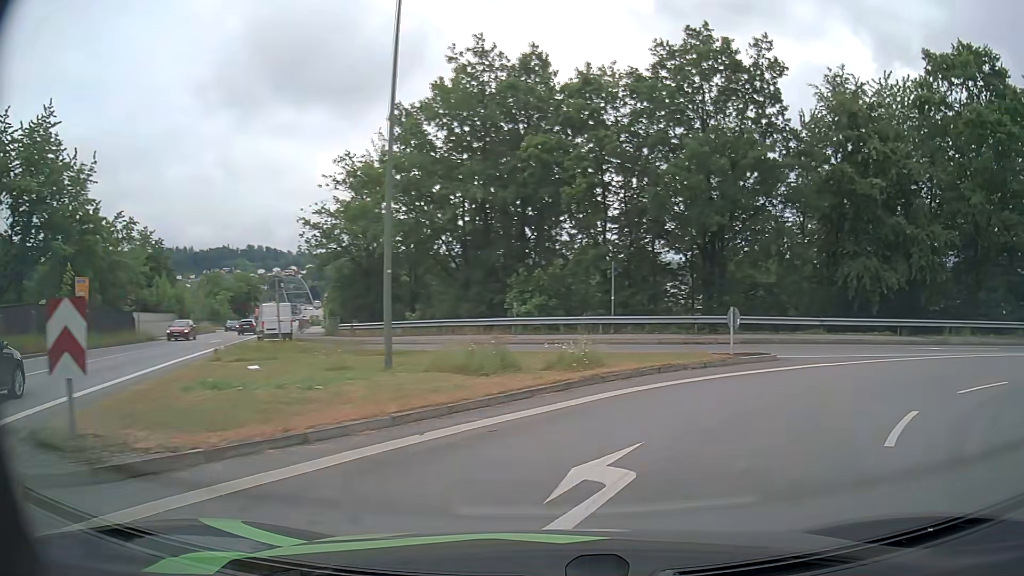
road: primary_link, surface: asphalt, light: Day
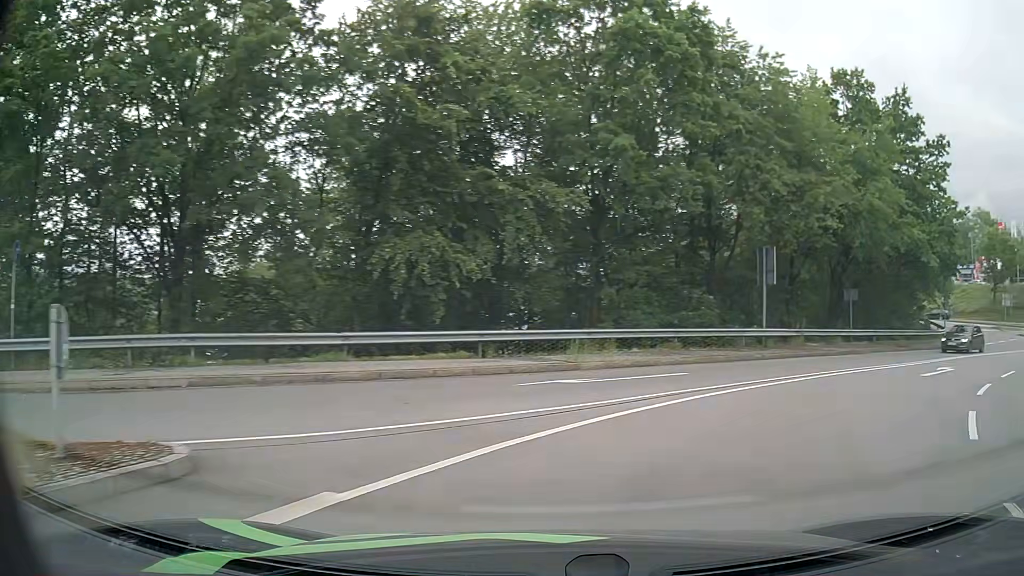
(+4.0, +11.8) m; +40°
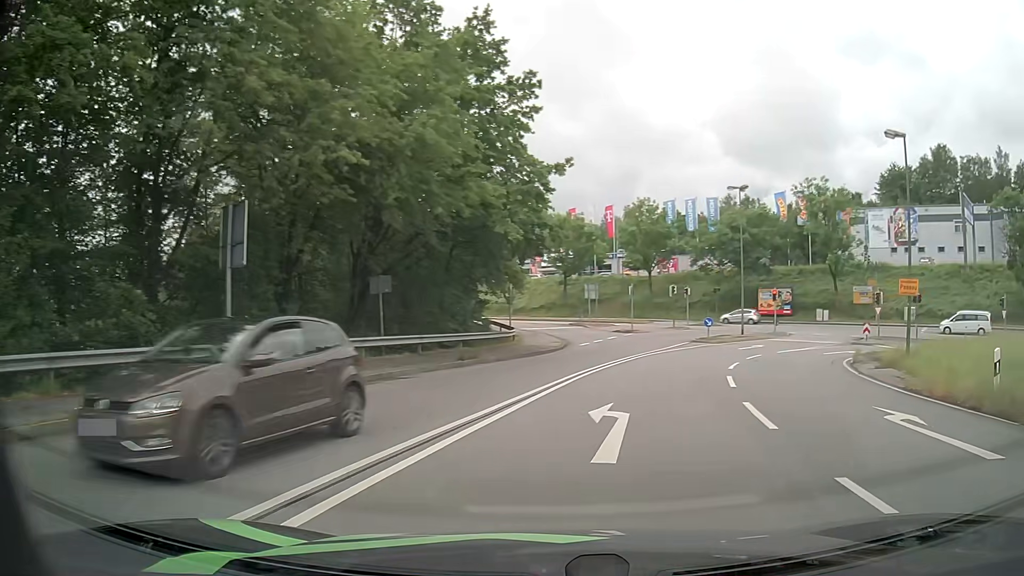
(+4.4, +11.5) m; +42°
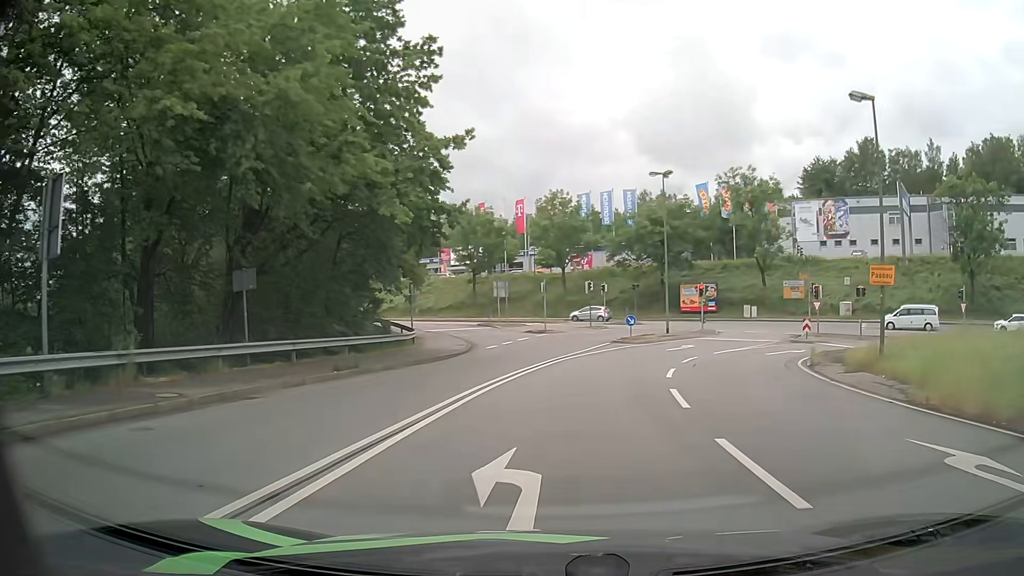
(+0.2, +4.2) m; +6°
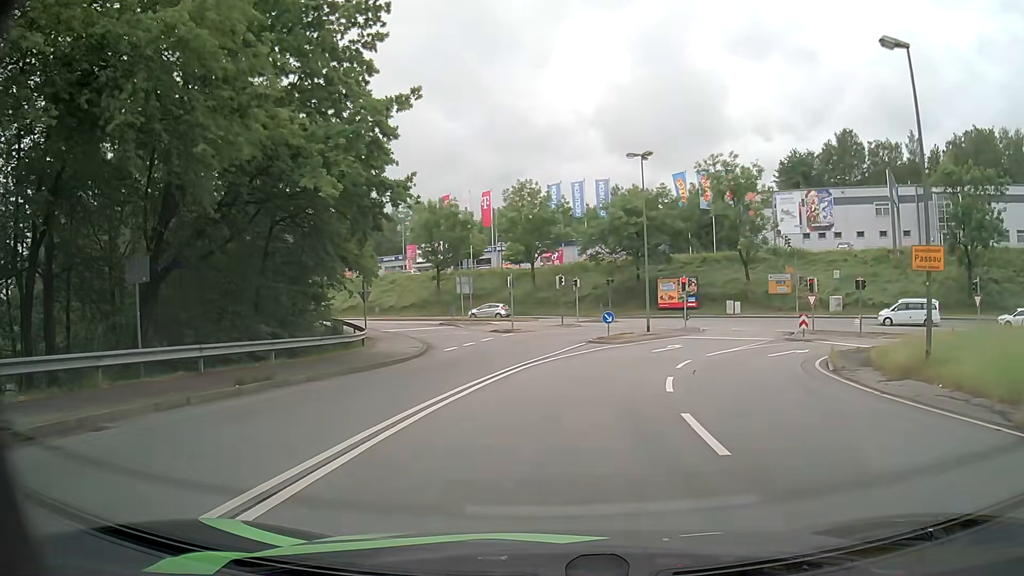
(+0.1, +4.3) m; +2°
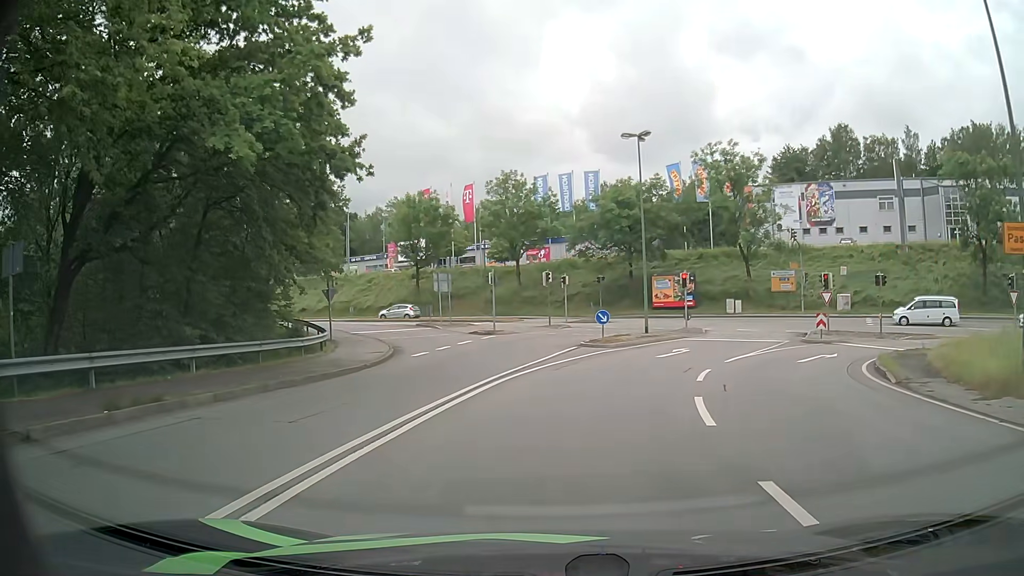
(0.0, +4.3) m; +1°
